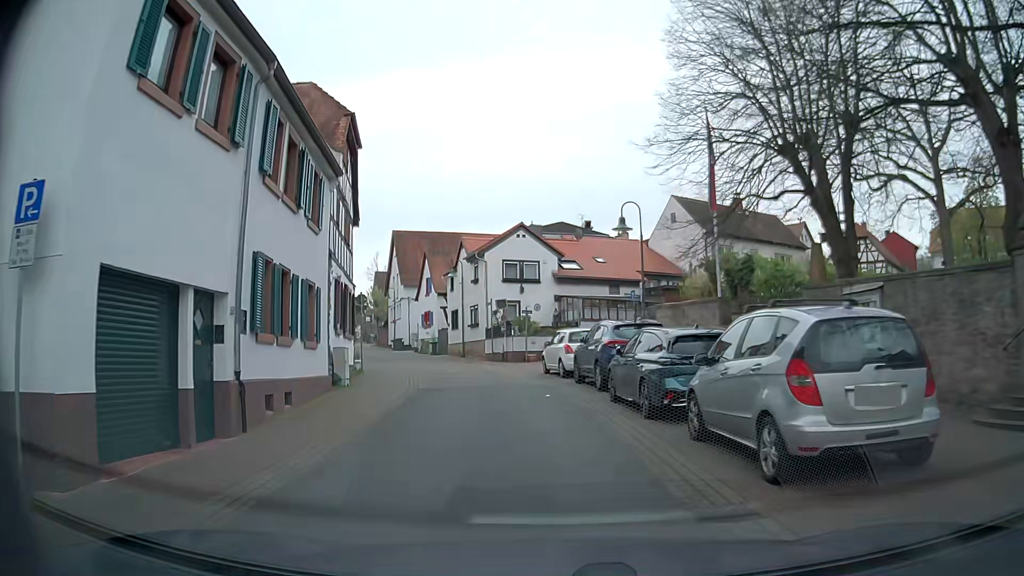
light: Day
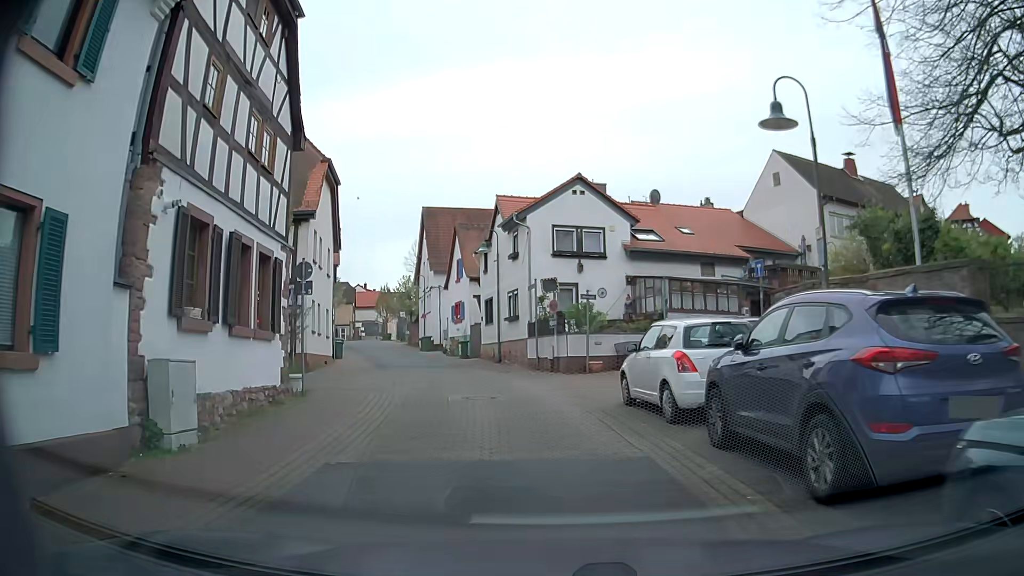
(-0.6, +10.8) m; -5°
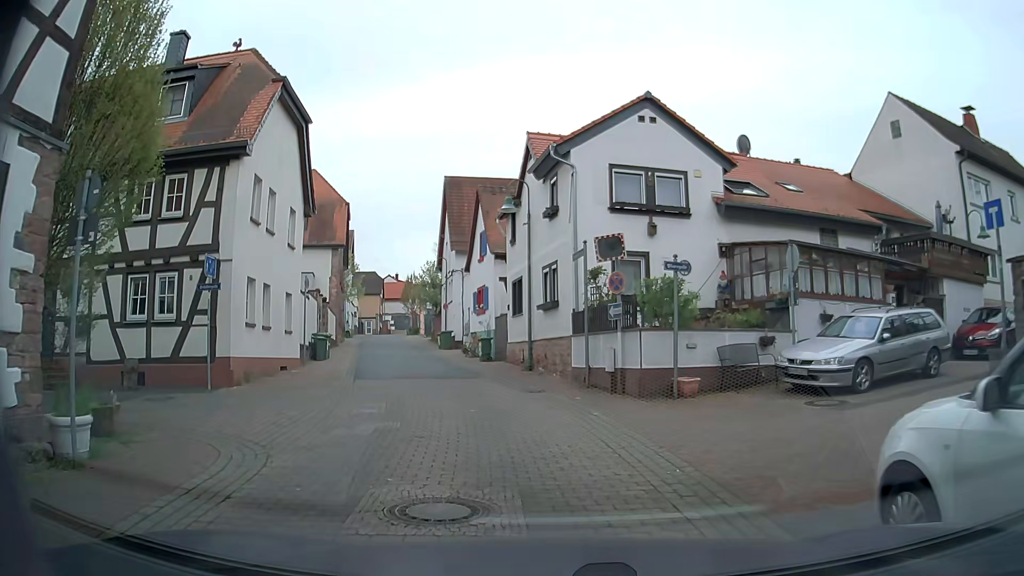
(-0.3, +8.7) m; -5°
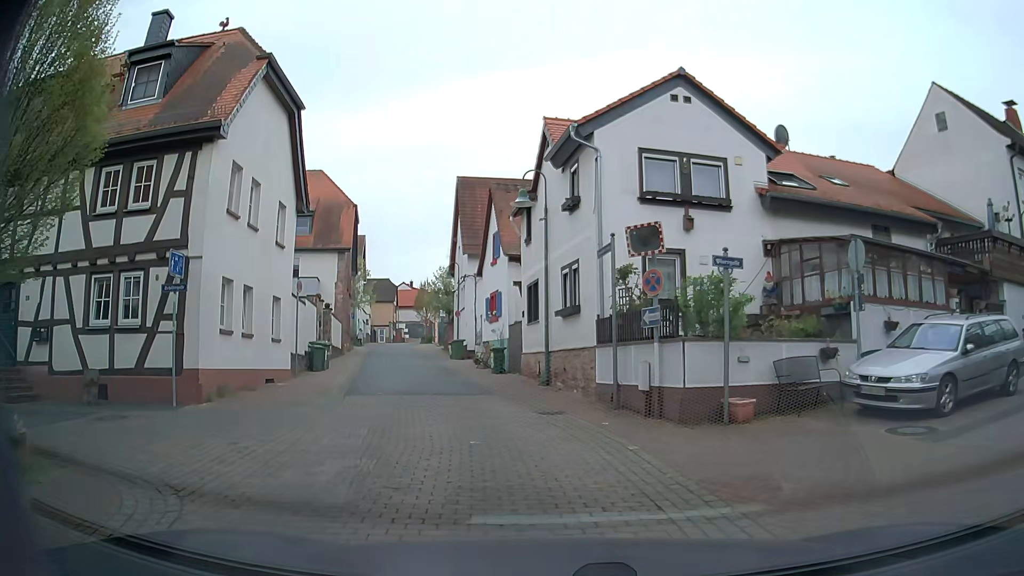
(0.0, +2.3) m; -1°
